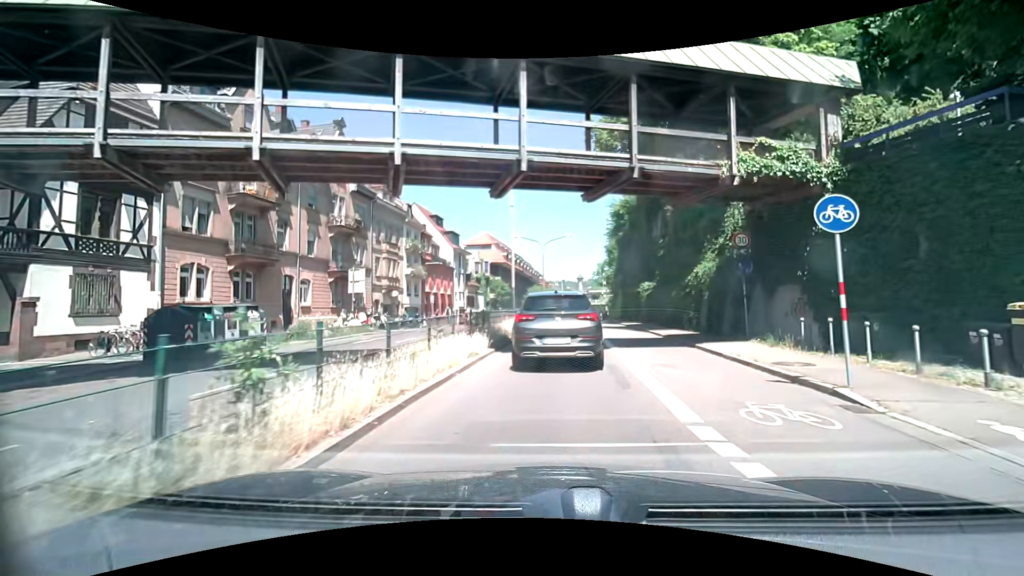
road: primary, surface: asphalt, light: Day
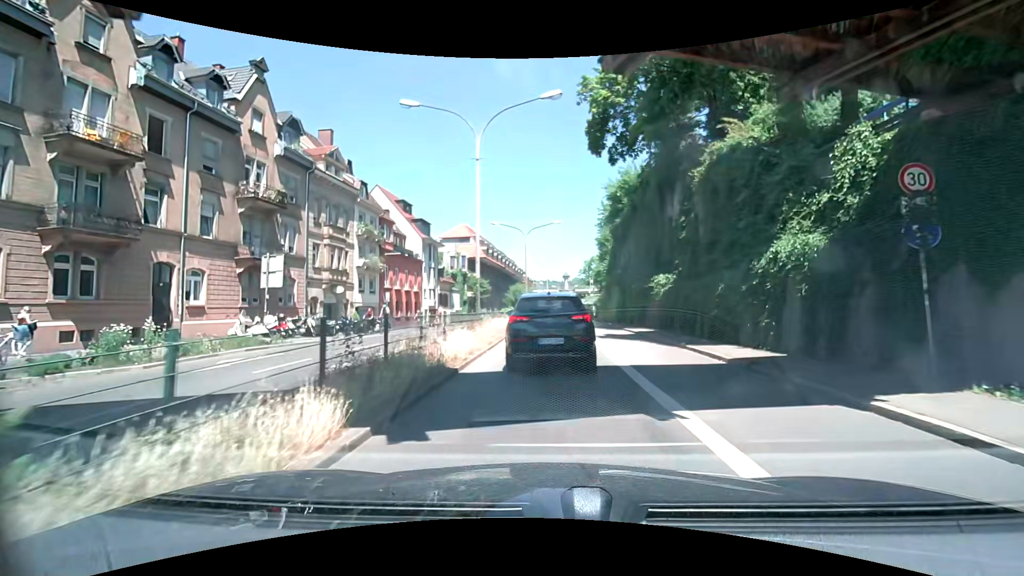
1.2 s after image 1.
(+0.2, +9.2) m; +2°
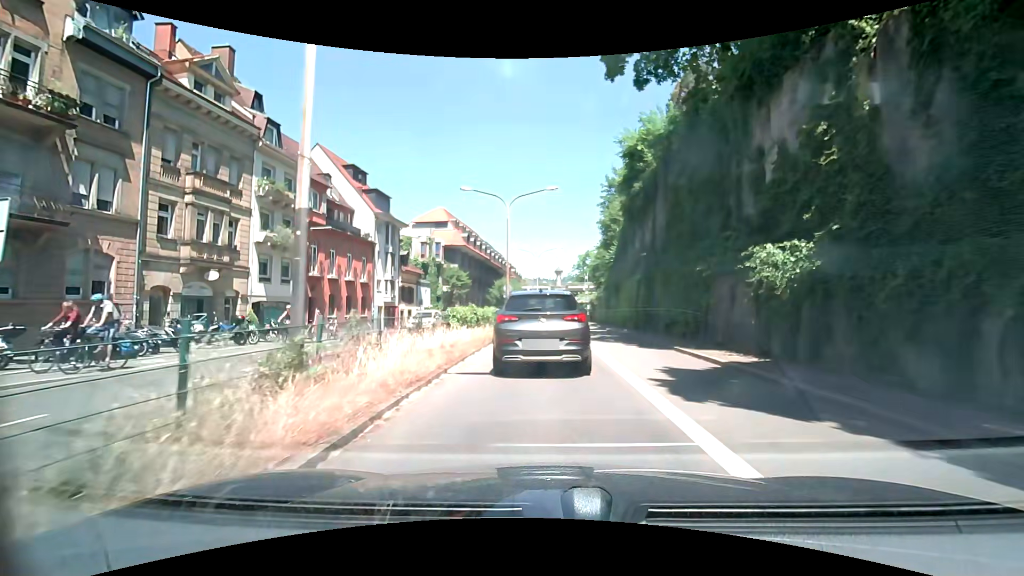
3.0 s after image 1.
(-0.1, +13.5) m; +1°
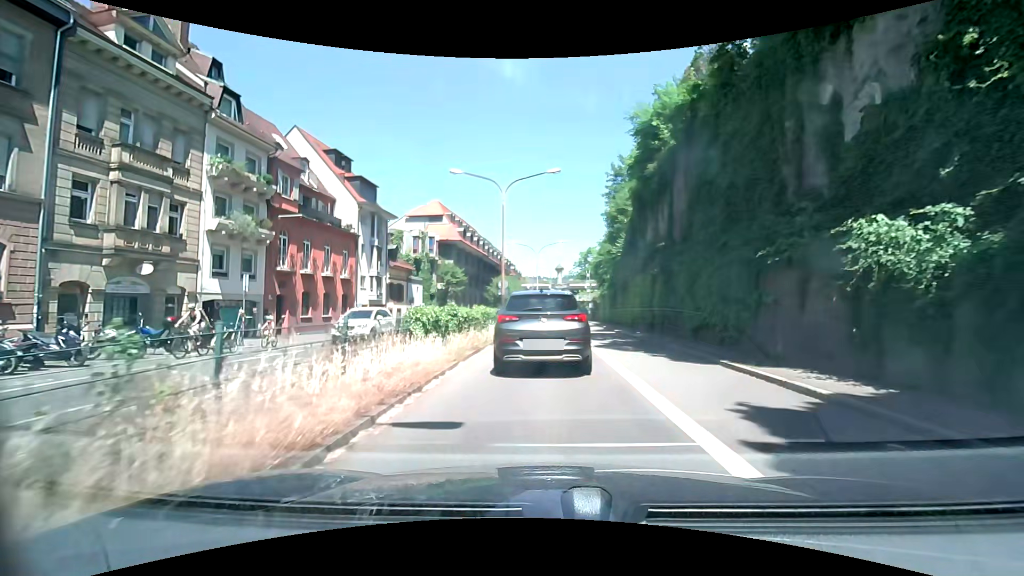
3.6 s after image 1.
(0.0, +4.1) m; +1°
